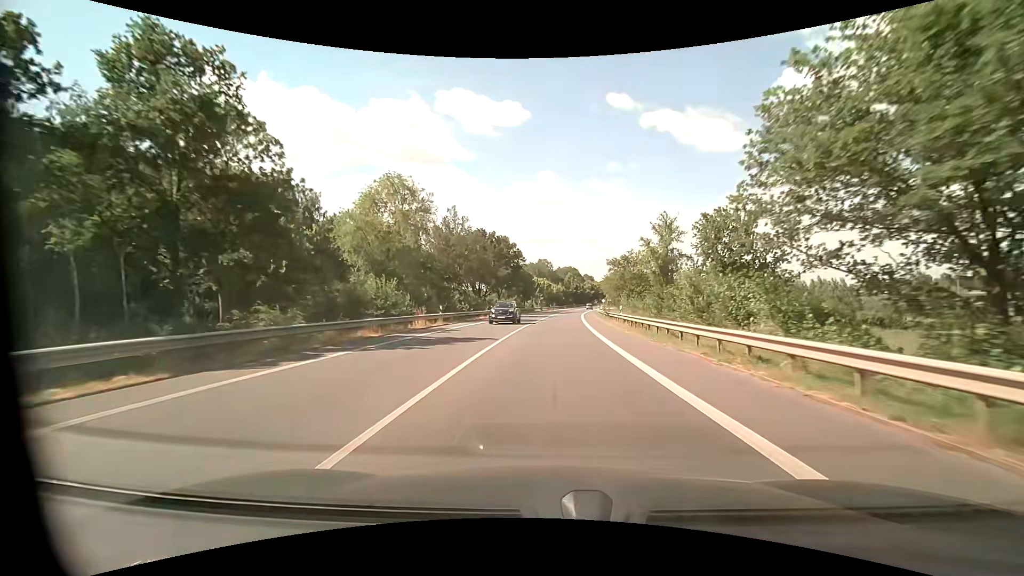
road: primary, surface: asphalt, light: Day
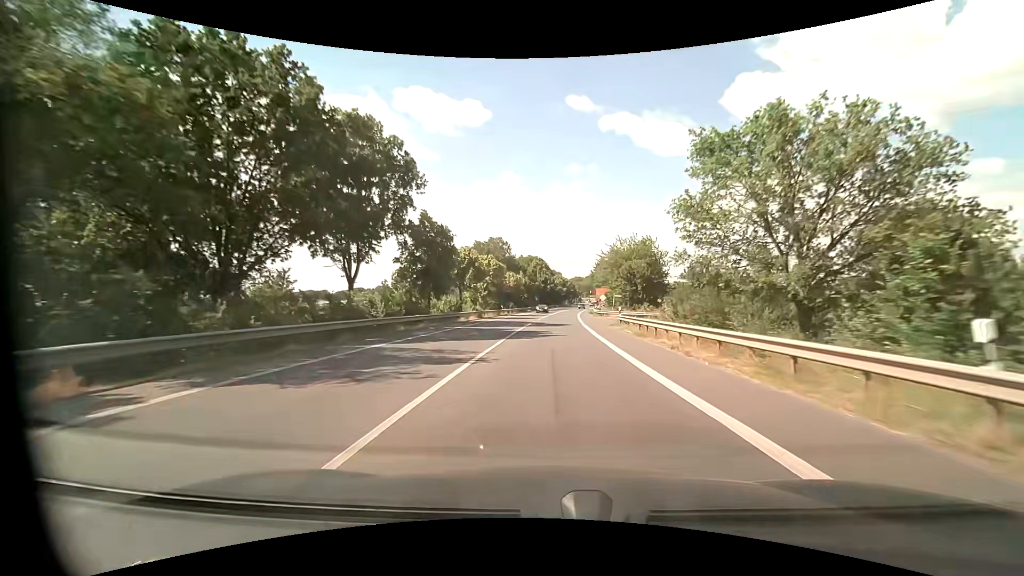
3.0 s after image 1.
(+2.4, +58.5) m; +5°
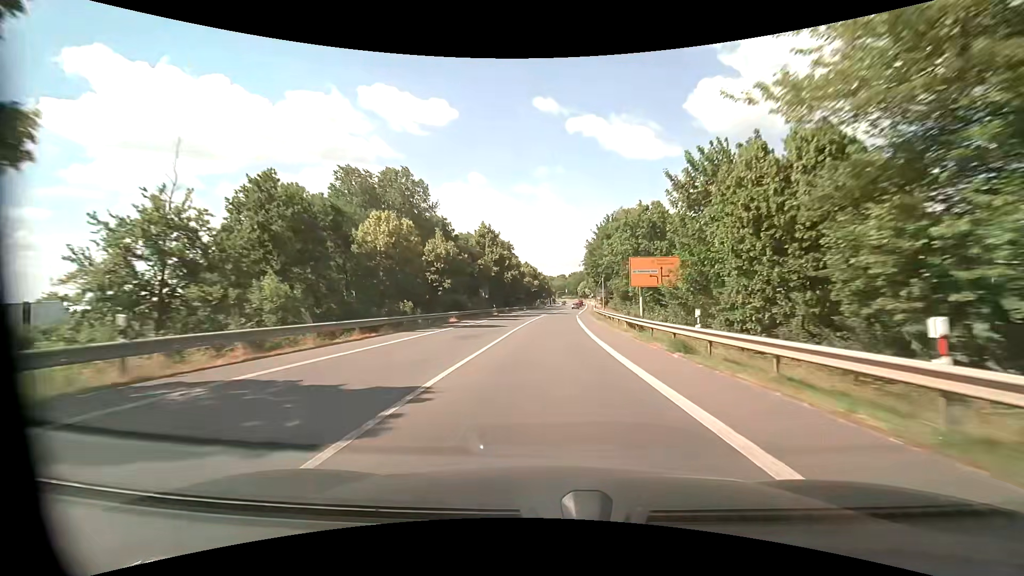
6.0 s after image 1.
(+1.8, +58.3) m; +3°
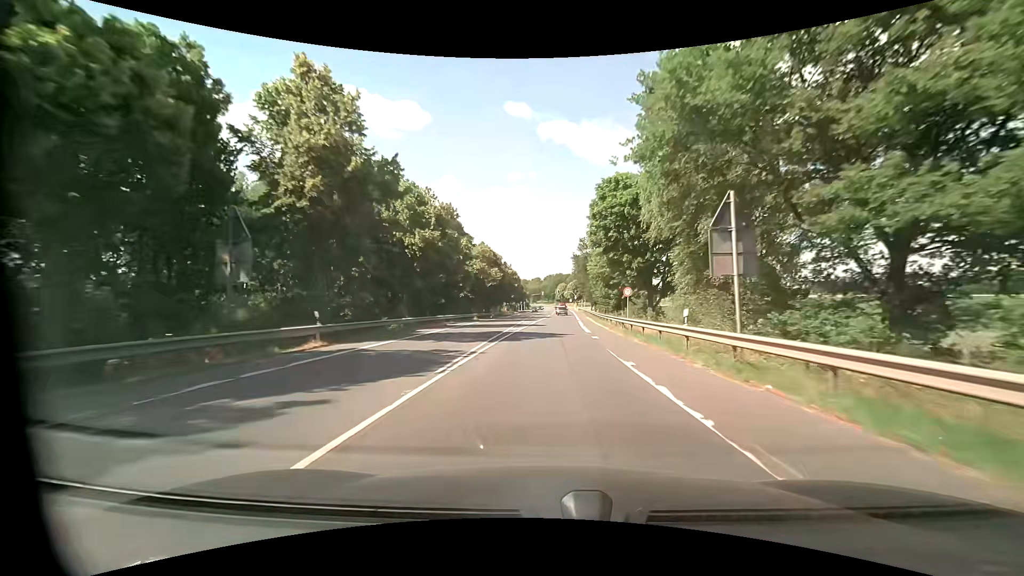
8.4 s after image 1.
(+1.1, +46.5) m; +3°
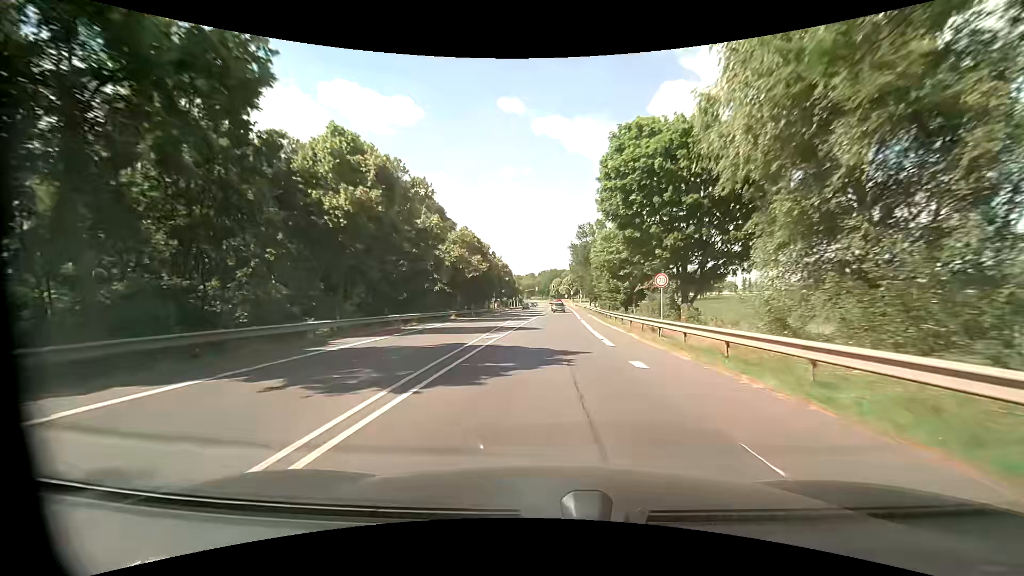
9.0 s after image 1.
(+0.1, +11.5) m; +1°
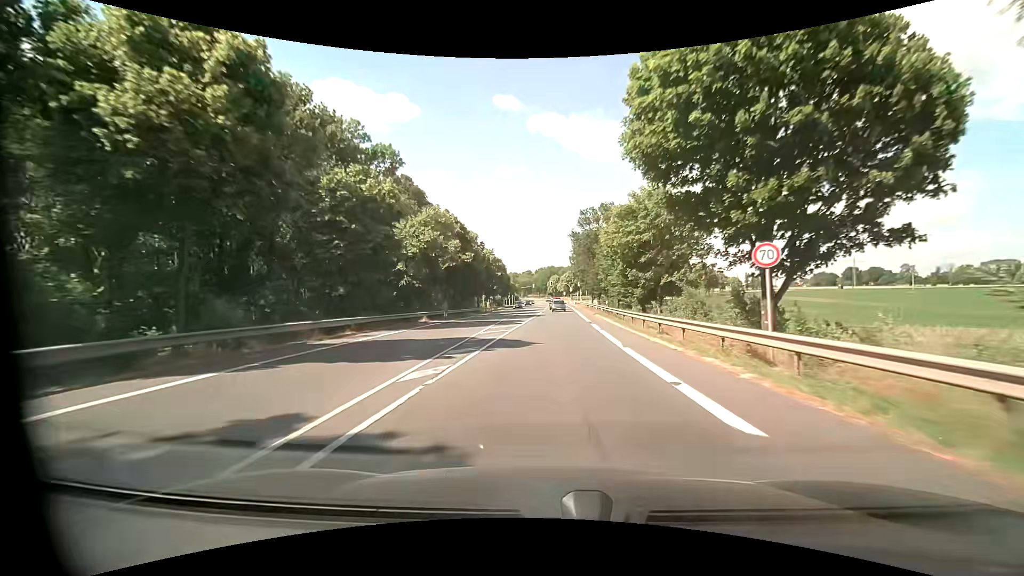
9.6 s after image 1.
(0.0, +11.1) m; 0°
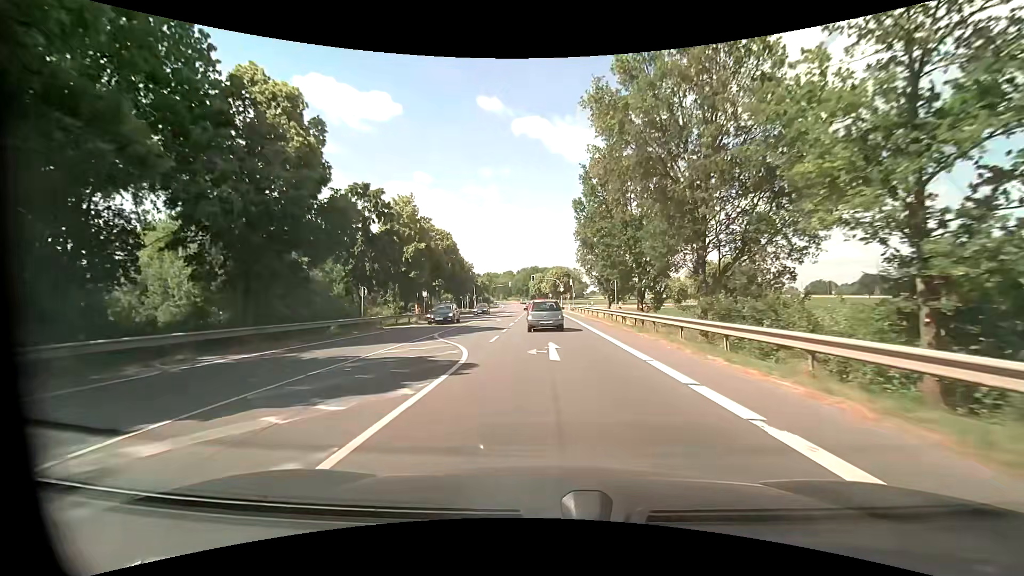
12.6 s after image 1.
(+0.9, +47.9) m; +2°
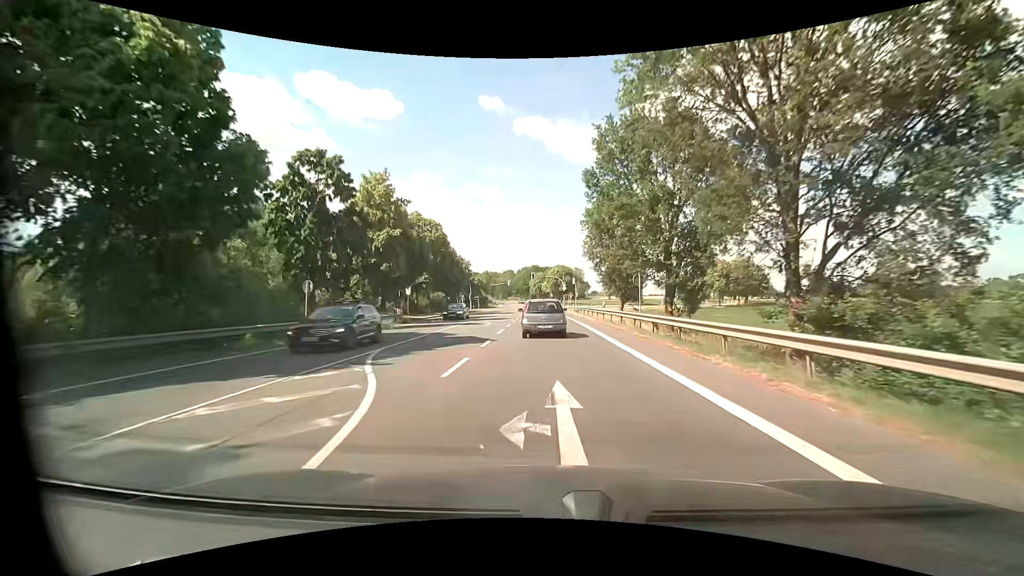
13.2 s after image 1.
(0.0, +7.9) m; -1°
